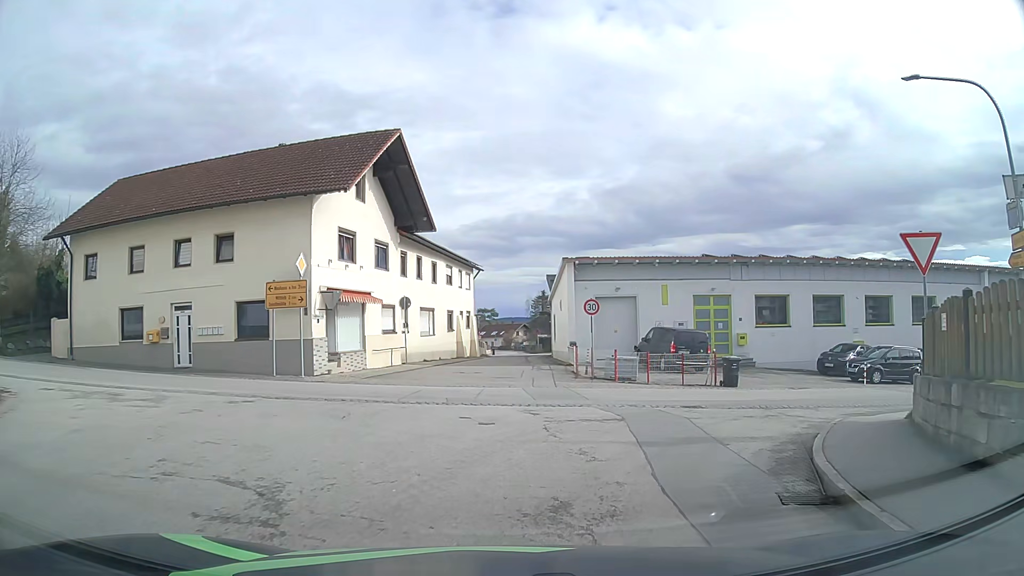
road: tertiary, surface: asphalt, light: Day
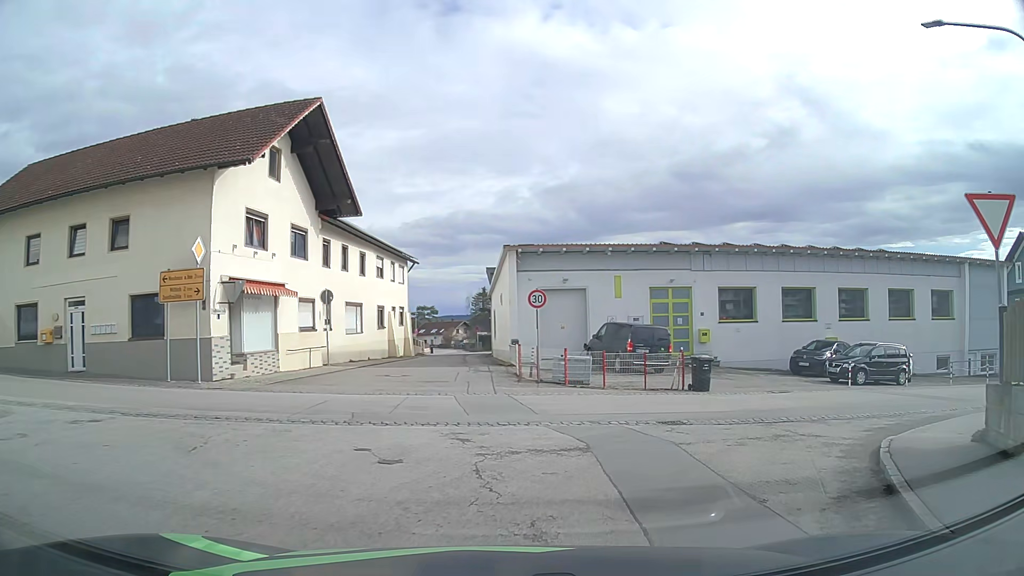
(+0.1, +3.5) m; +5°
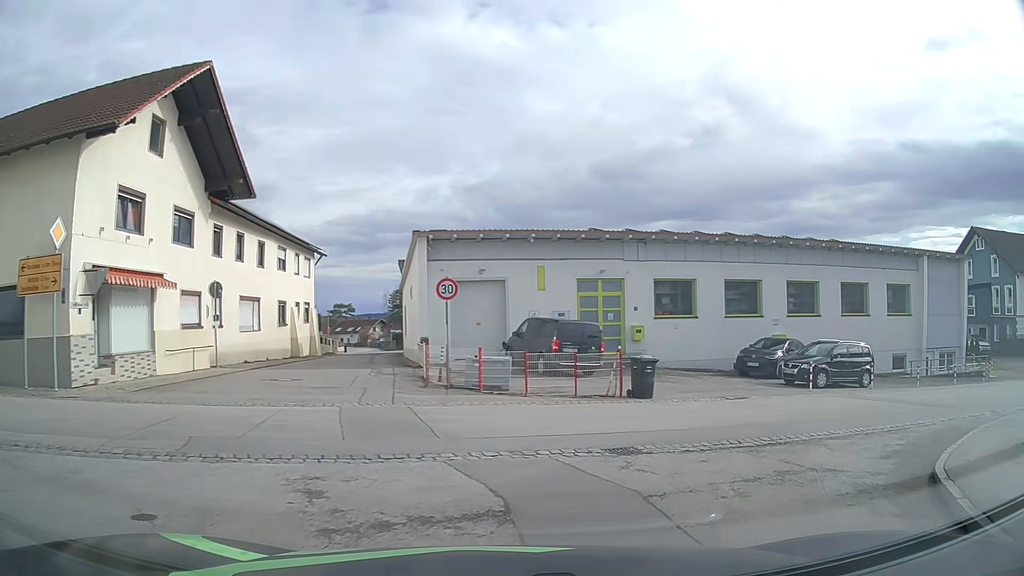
(+0.2, +3.3) m; +7°
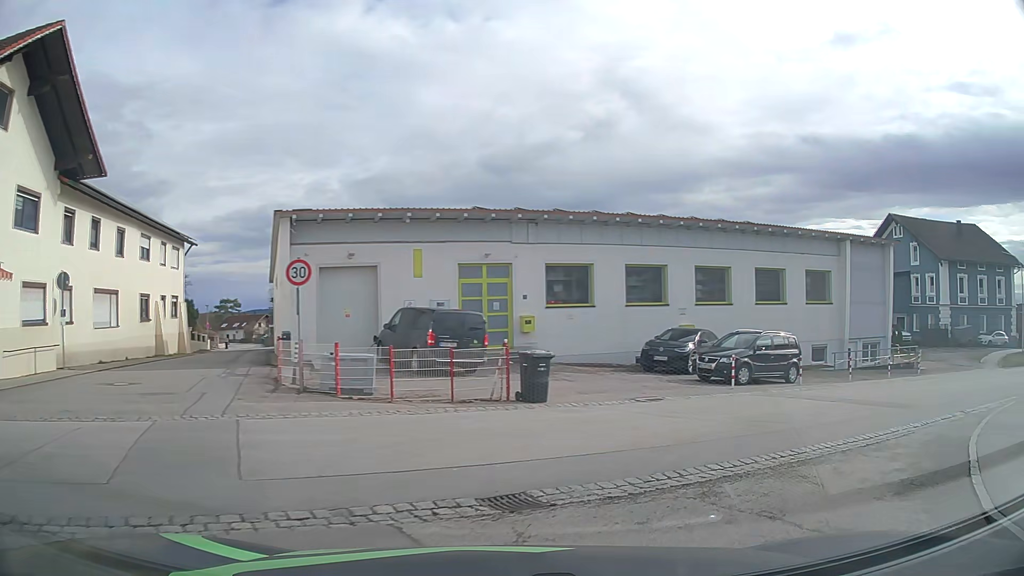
(+0.3, +3.1) m; +10°
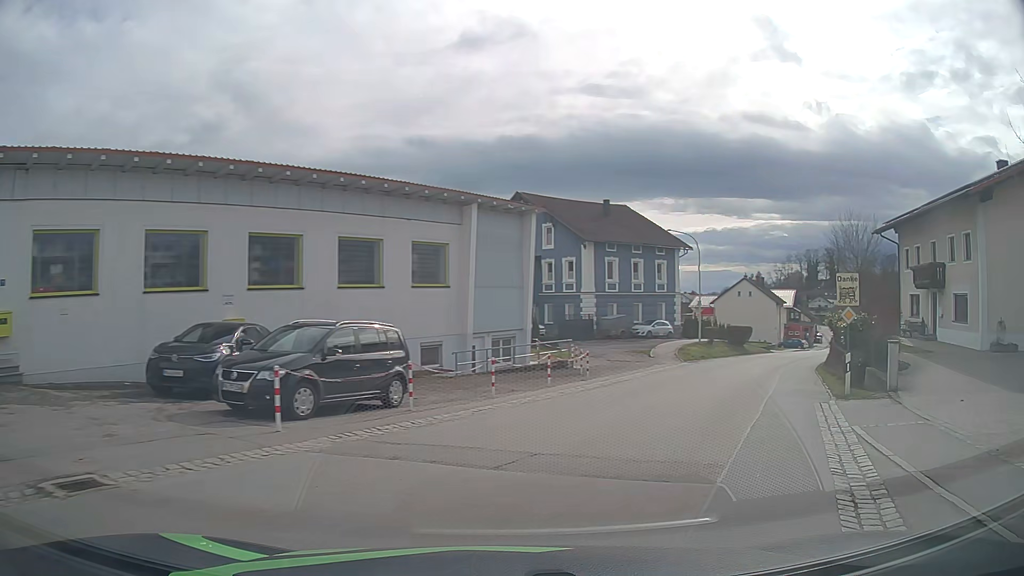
(+2.7, +9.1) m; +35°
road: secondary
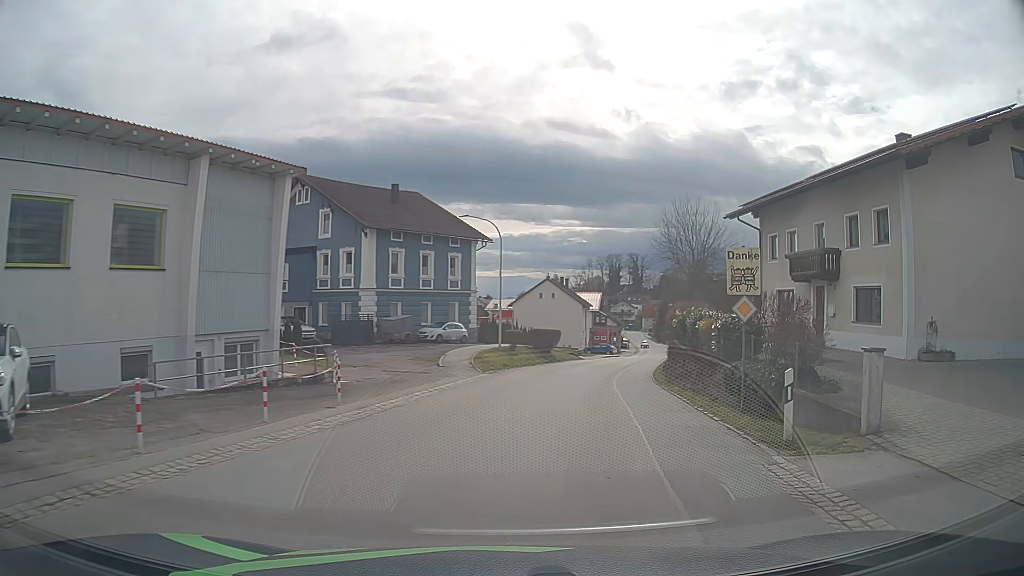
(+1.1, +7.7) m; +16°
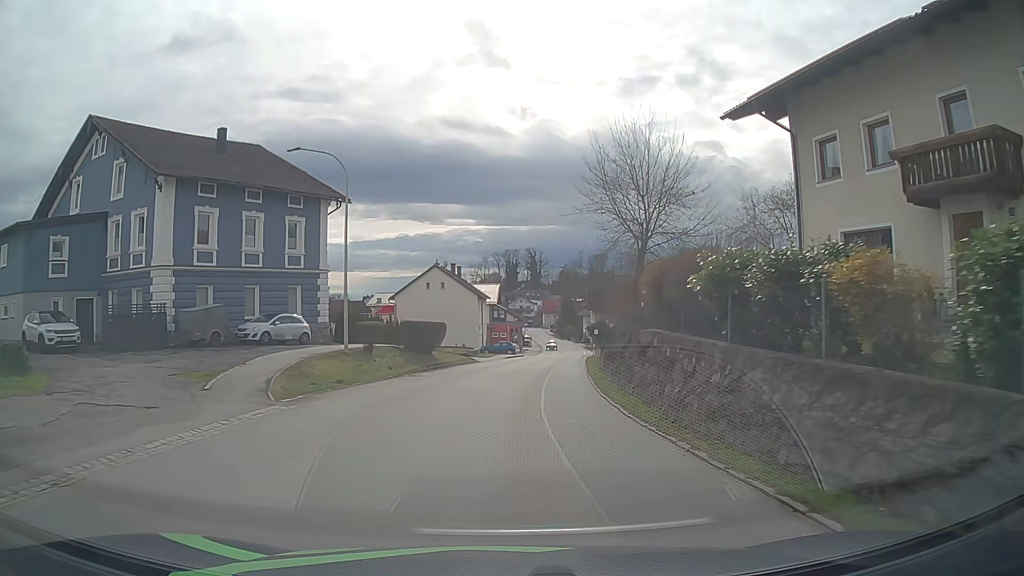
(+1.6, +15.1) m; +9°
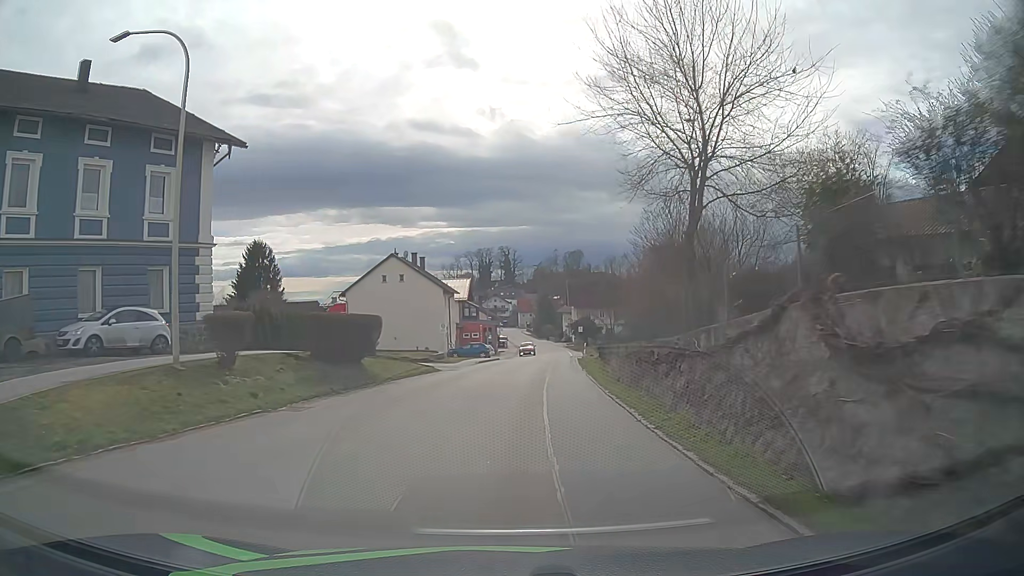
(+0.2, +12.4) m; +2°
(0, +10) (+1, +20) (+1, +30) (+2, +40) (+3, +50) (+3, +60) (+4, +70) (+5, +80) (+5, +90) (+6, +100) m
